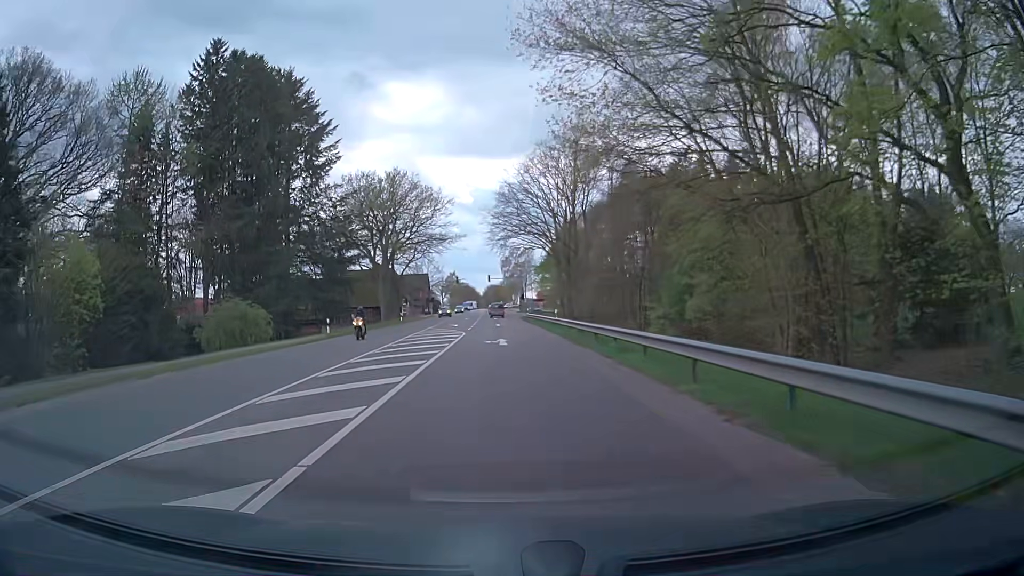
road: primary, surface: asphalt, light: Day
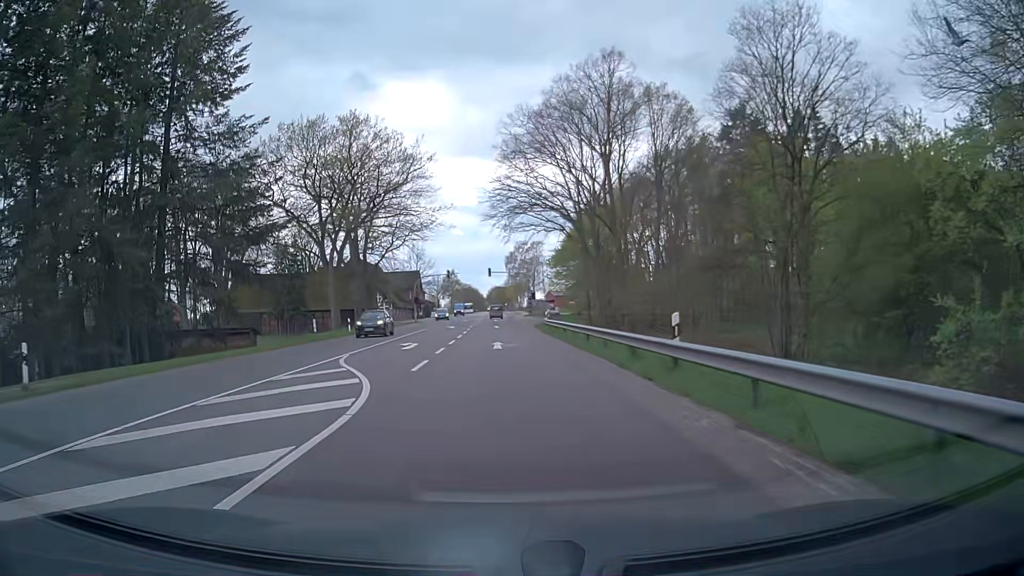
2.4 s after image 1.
(+0.1, +26.9) m; 0°
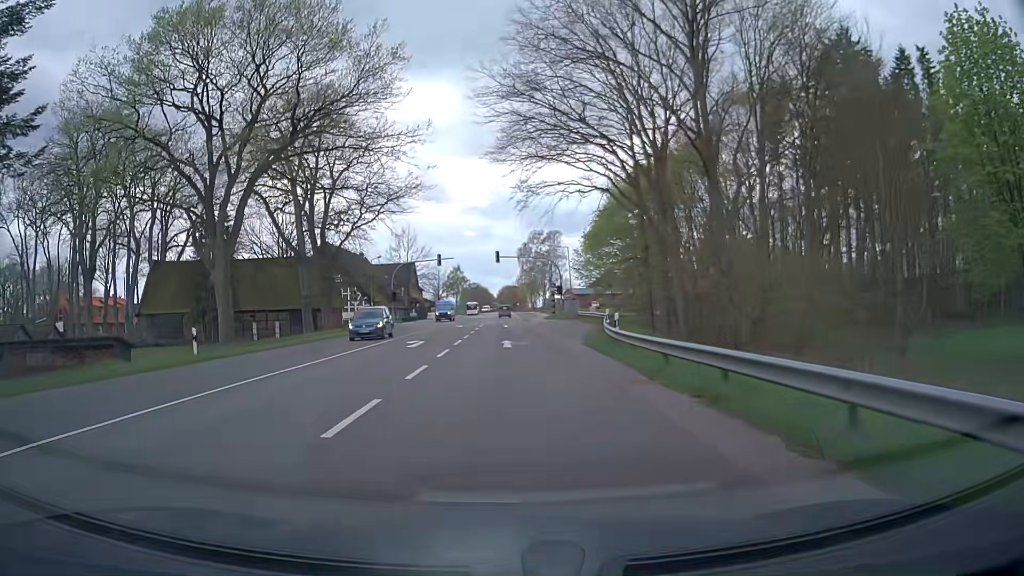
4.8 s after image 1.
(-0.3, +26.5) m; -1°
(0, +10) (0, +20) (0, +30) (0, +40) (0, +50) (0, +60) (0, +70) (0, +80) (0, +90) (+1, +100) m
